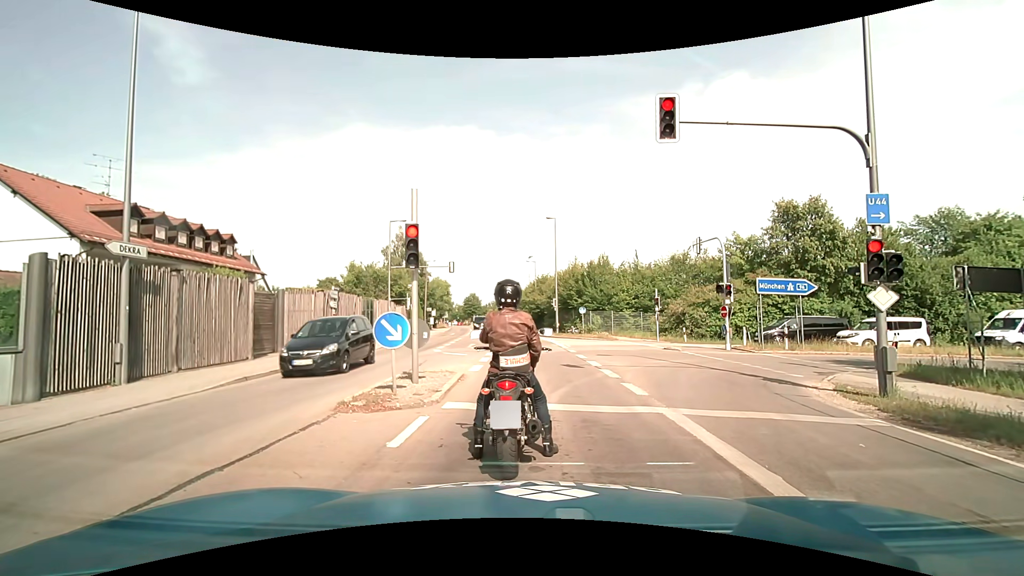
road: secondary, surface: asphalt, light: Day
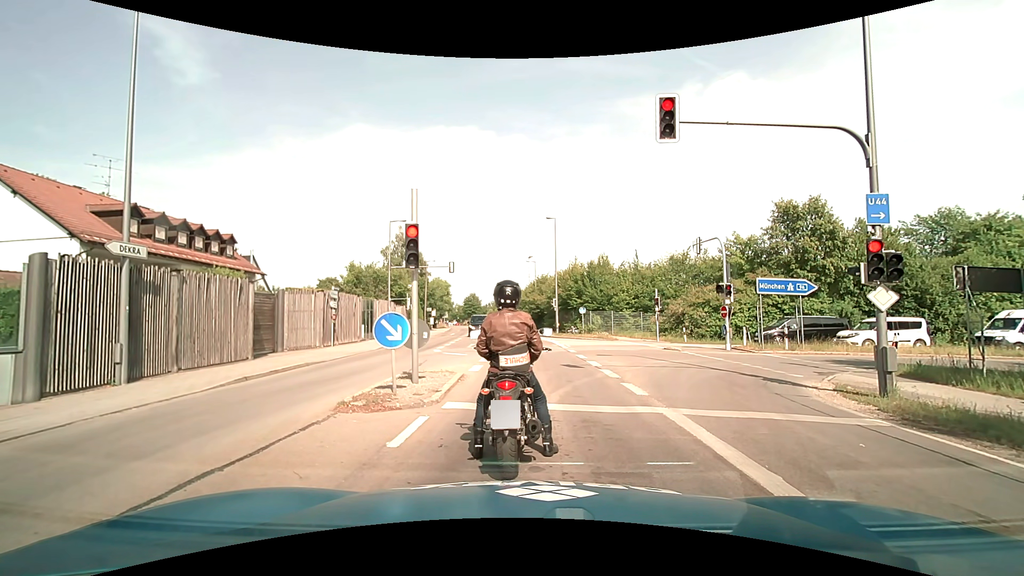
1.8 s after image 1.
(0.0, 0.0) m; 0°
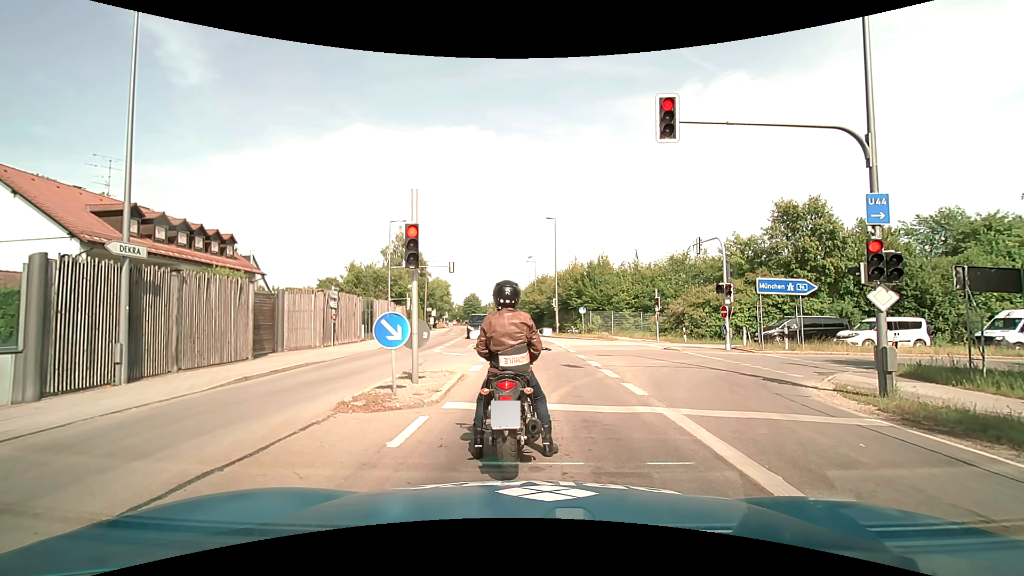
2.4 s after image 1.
(0.0, 0.0) m; 0°
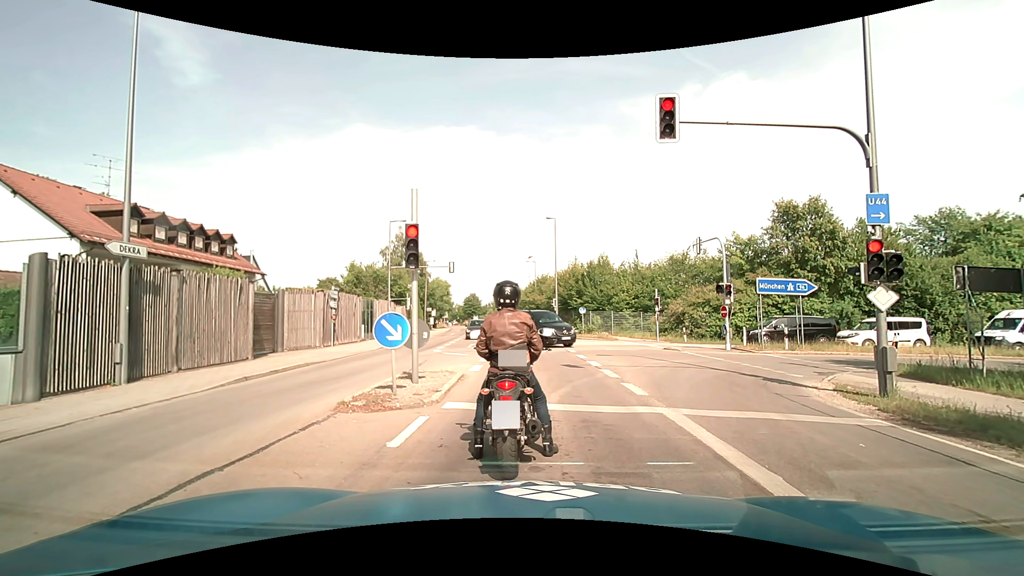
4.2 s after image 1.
(0.0, 0.0) m; 0°
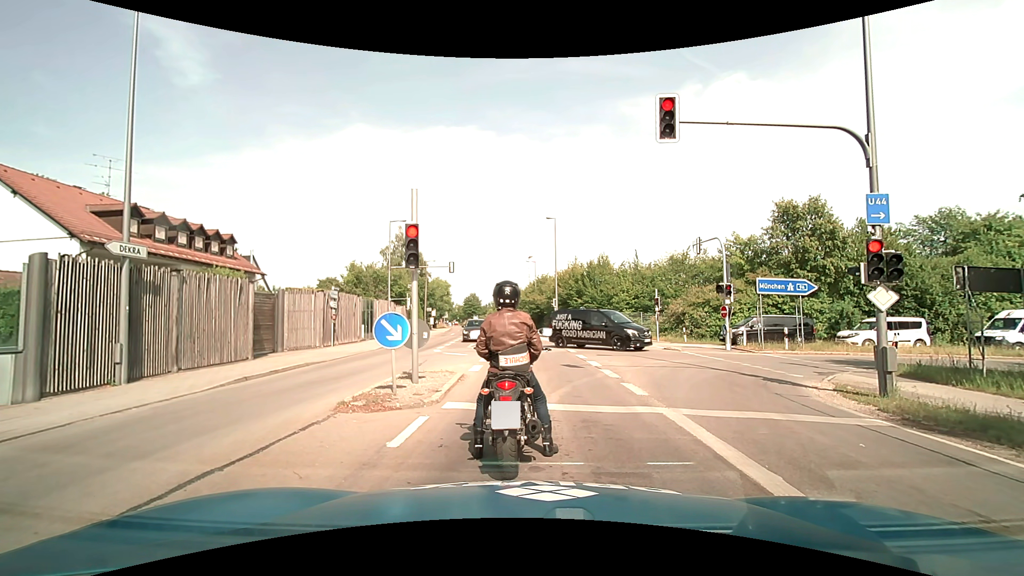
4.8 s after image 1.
(0.0, 0.0) m; 0°
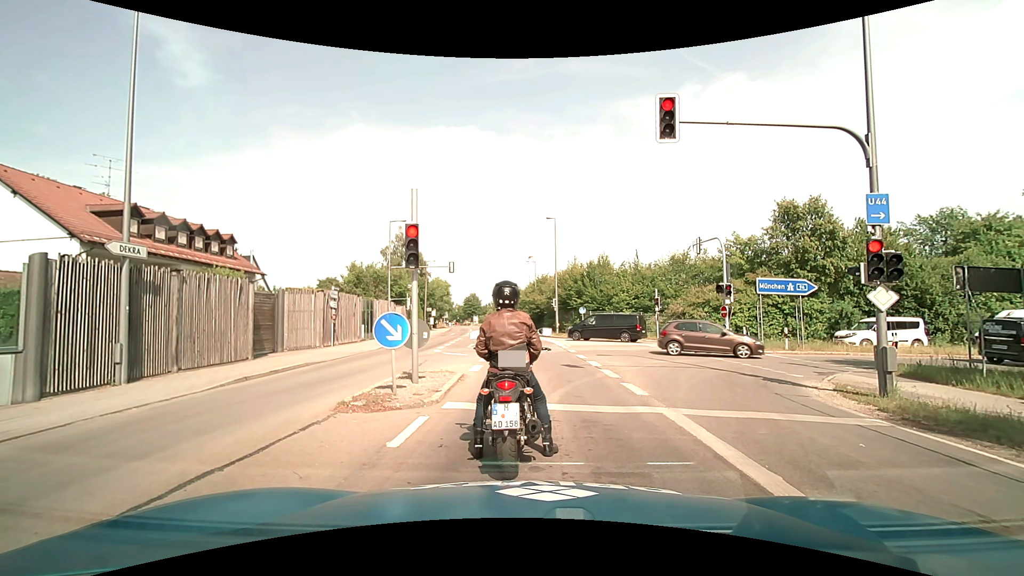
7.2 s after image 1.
(0.0, 0.0) m; 0°
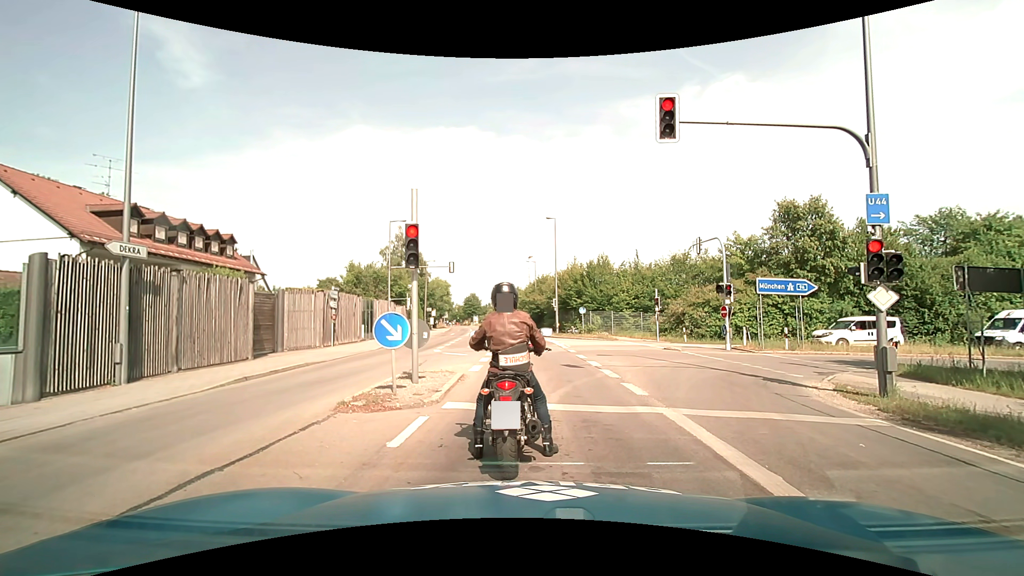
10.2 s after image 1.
(0.0, 0.0) m; 0°
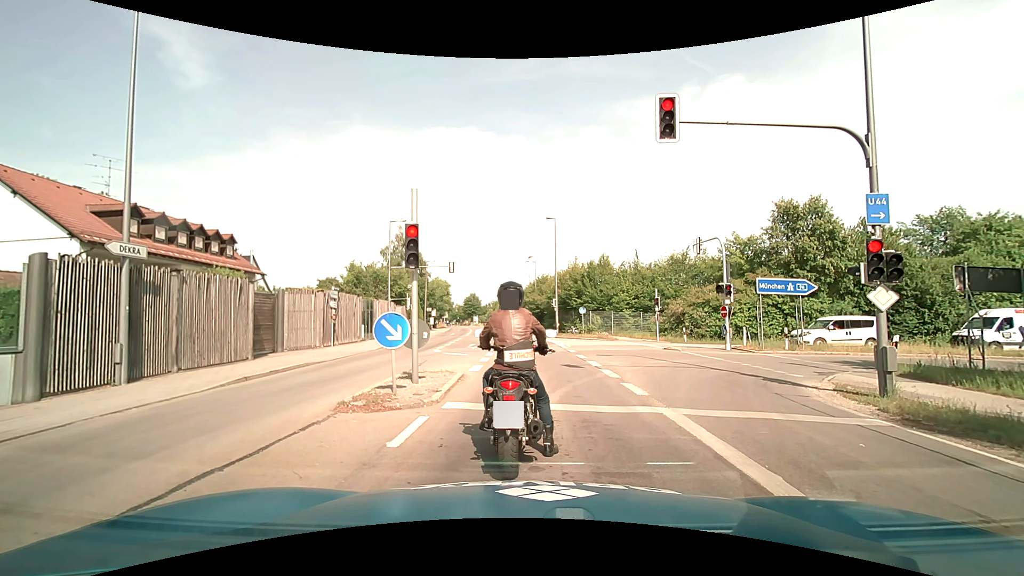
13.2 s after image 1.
(0.0, 0.0) m; 0°
(0, +10) (0, +20) (-1, +30) (-1, +40) (-2, +50) (-3, +60) (-4, +70) (-6, +80) (-8, +89) (-10, +99) m
